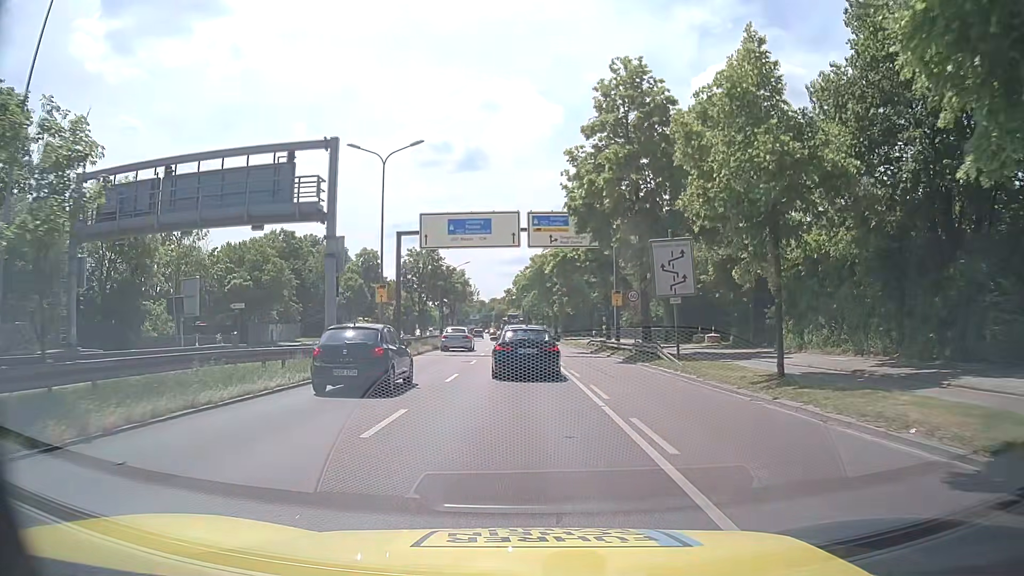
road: trunk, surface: asphalt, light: Day
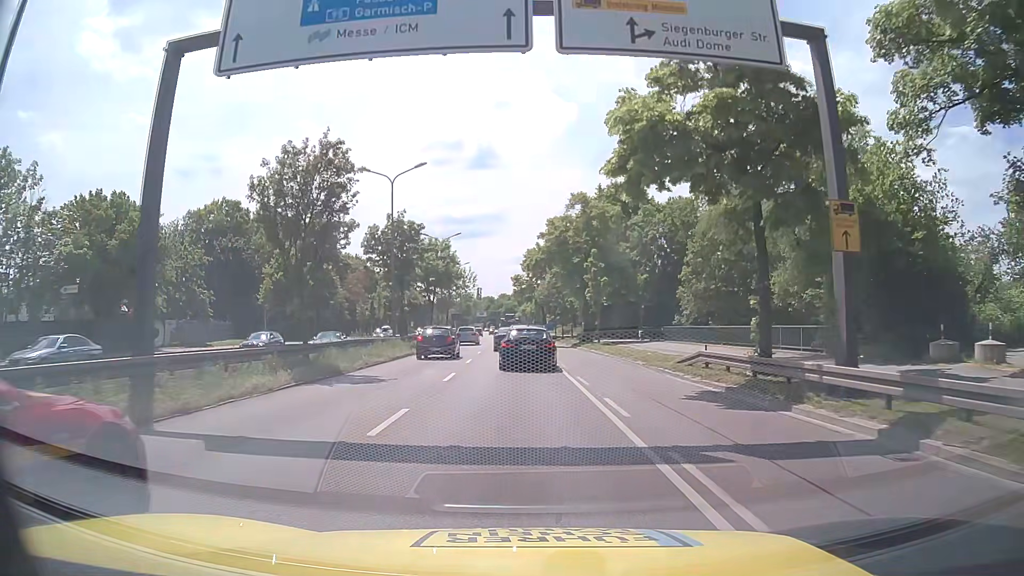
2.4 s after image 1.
(-0.5, +27.2) m; -2°
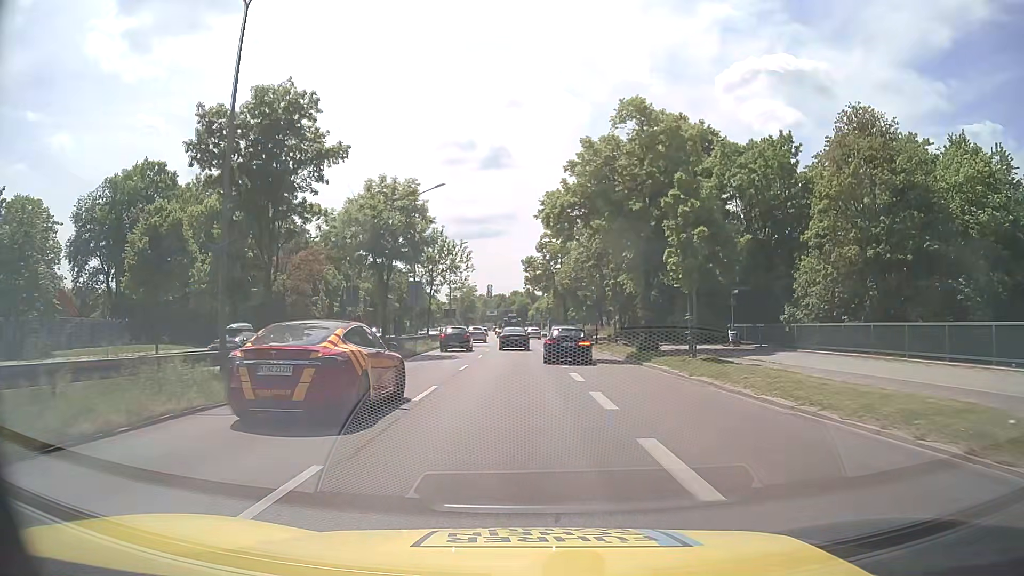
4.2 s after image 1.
(-0.2, +23.0) m; -1°
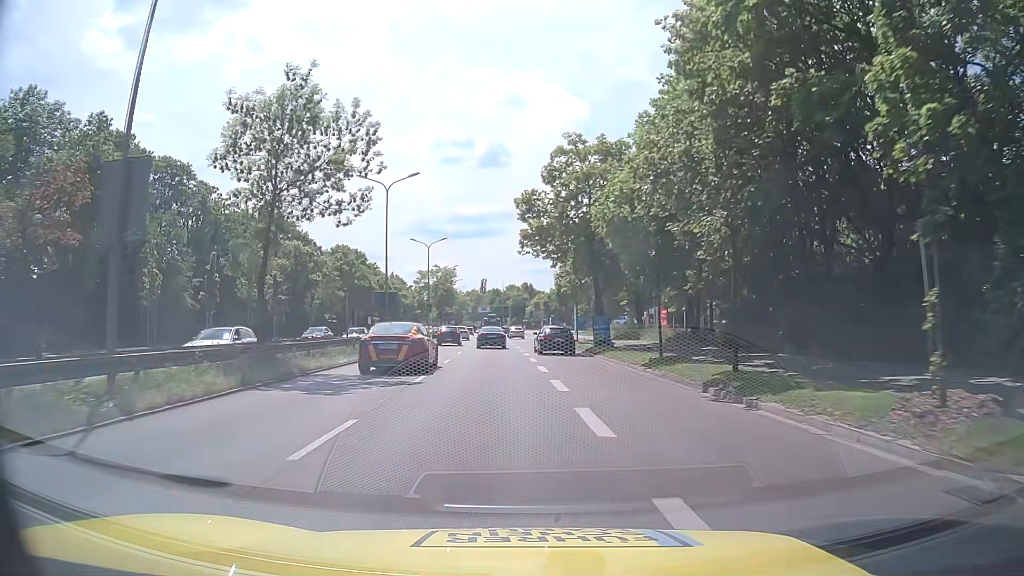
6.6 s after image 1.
(-0.2, +33.1) m; 0°
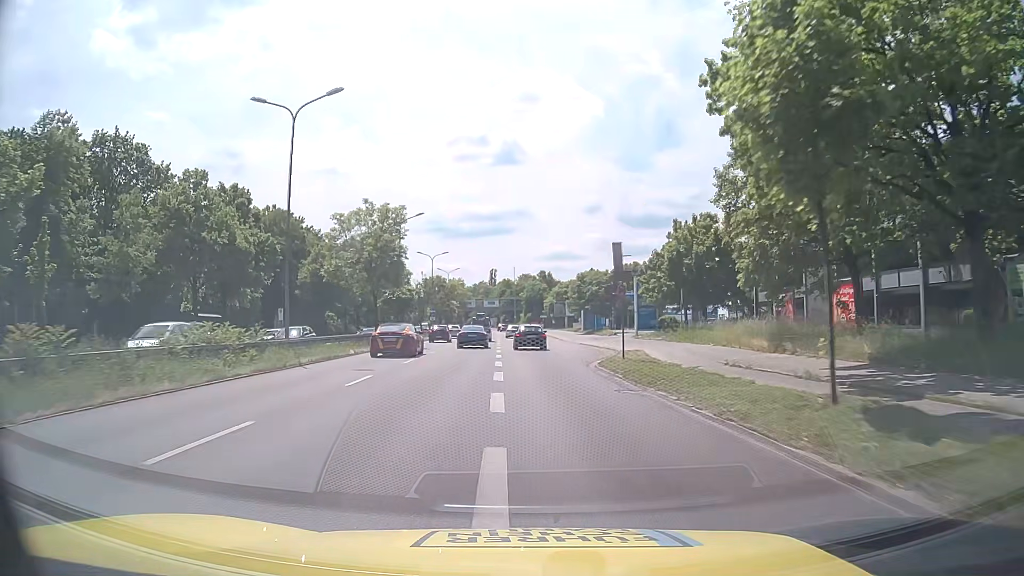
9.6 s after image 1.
(-0.6, +46.2) m; -1°
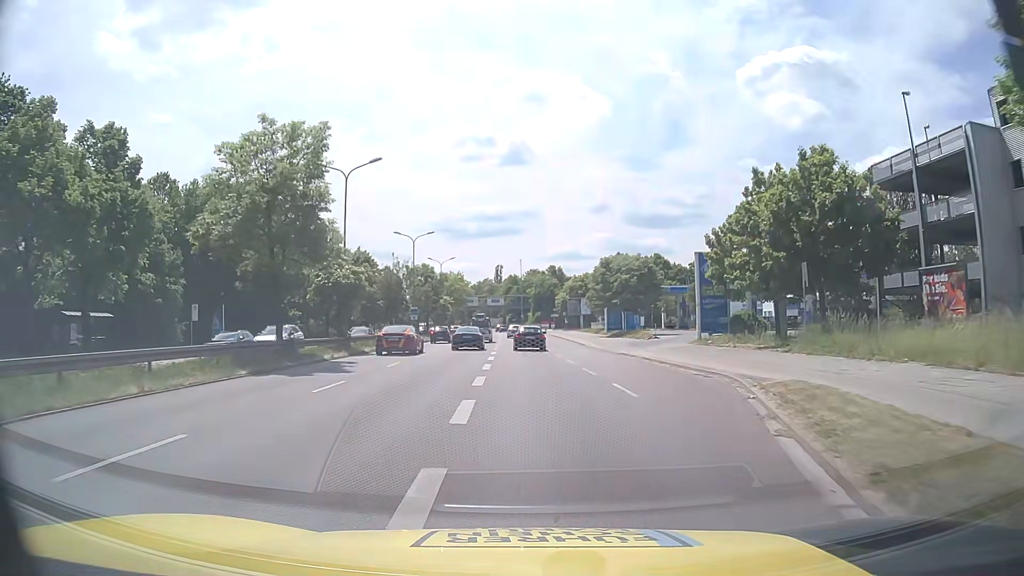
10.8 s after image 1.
(-0.1, +19.1) m; -1°
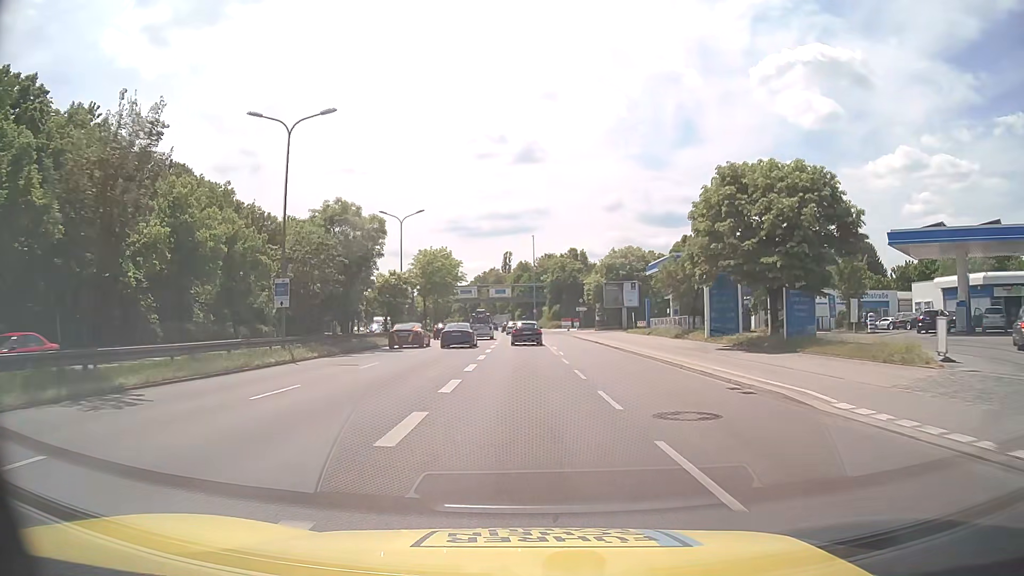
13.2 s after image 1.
(-0.1, +38.1) m; -1°
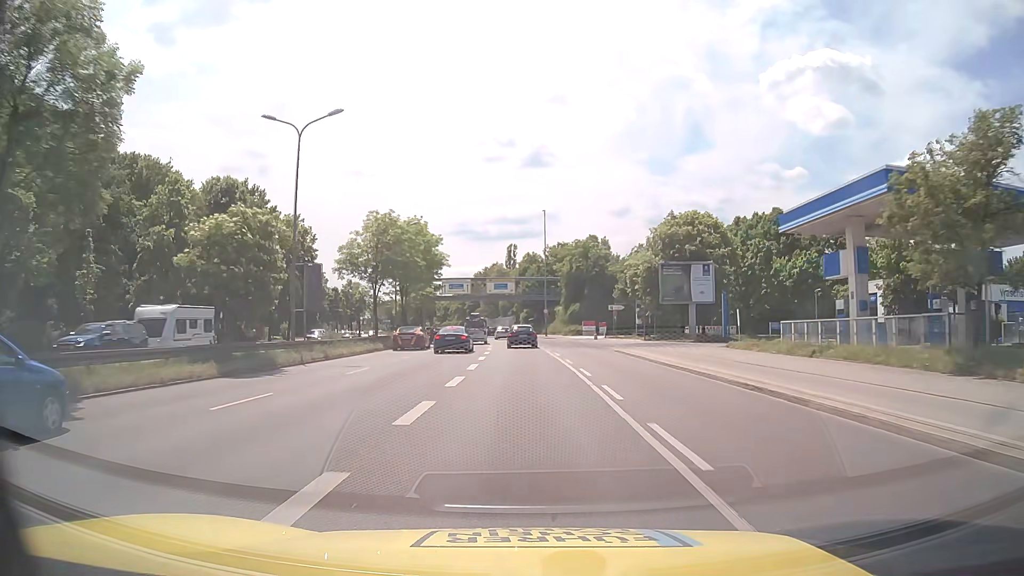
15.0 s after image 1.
(-0.2, +28.6) m; -1°
(0, +10) (0, +20) (0, +30) (0, +40) (-1, +50) (-1, +60) (-2, +70) (-3, +80) (-4, +90) (-5, +100) m
